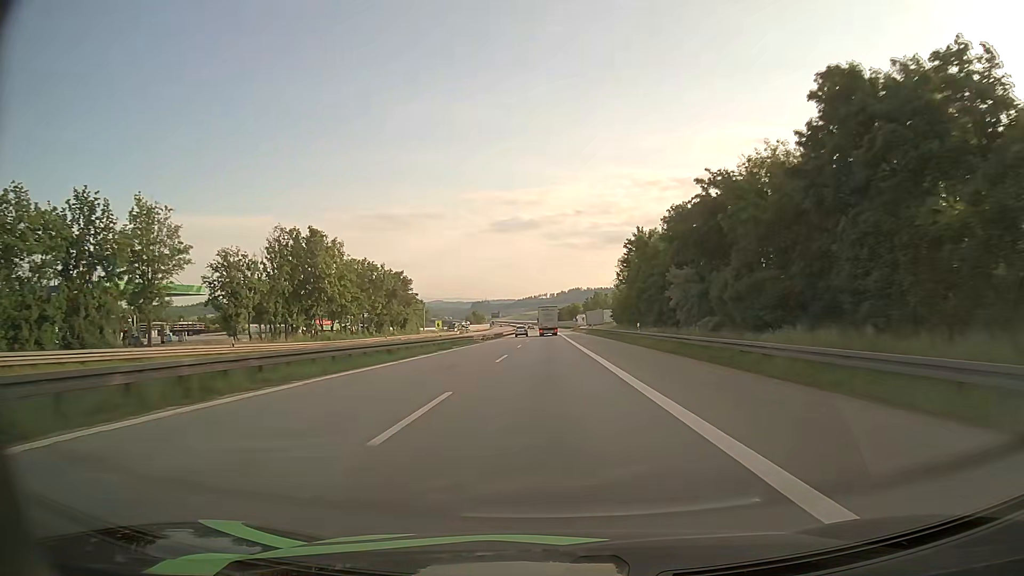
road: motorway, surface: asphalt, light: Day
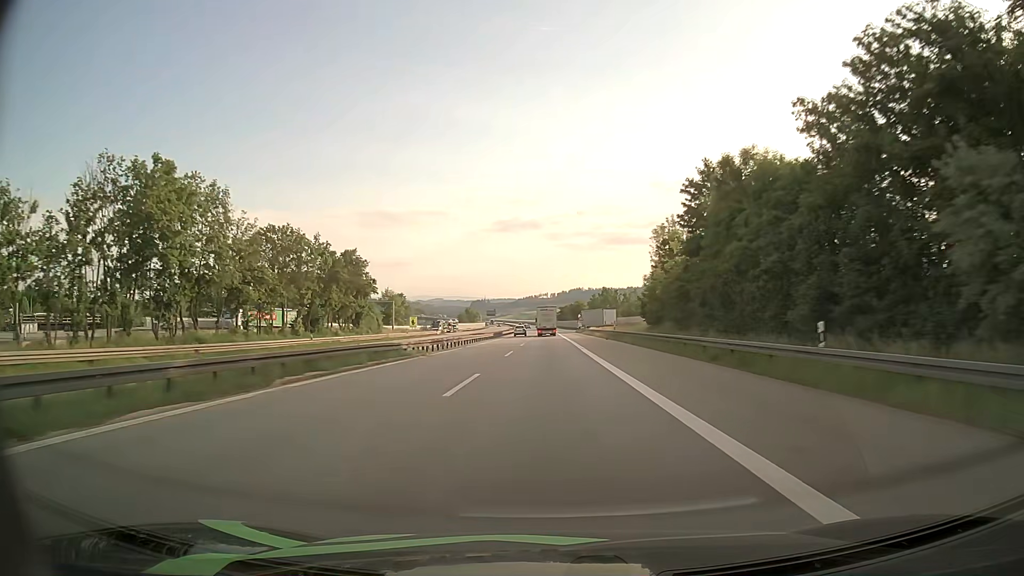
(0.0, +30.7) m; 0°
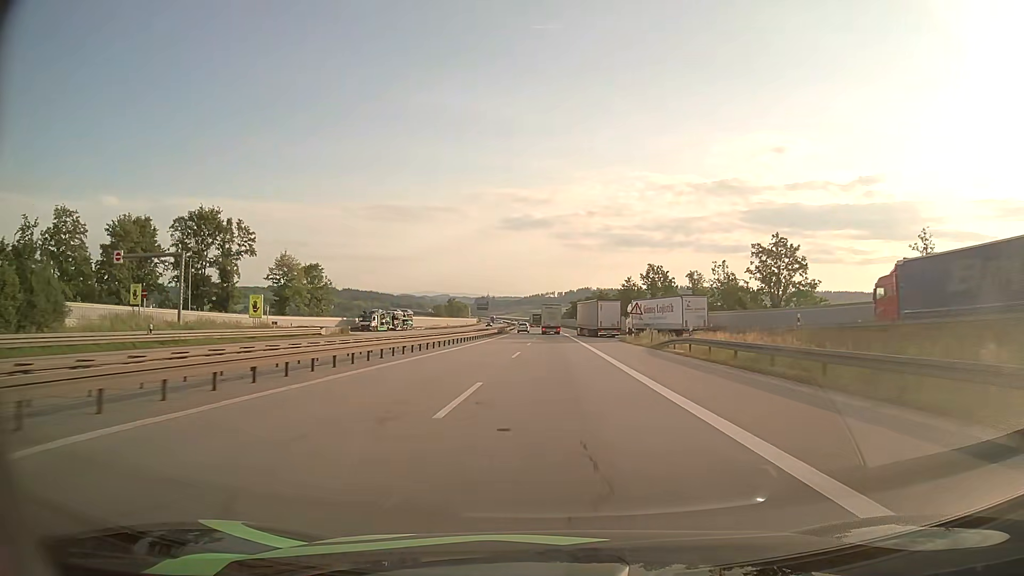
(-0.4, +75.0) m; 0°
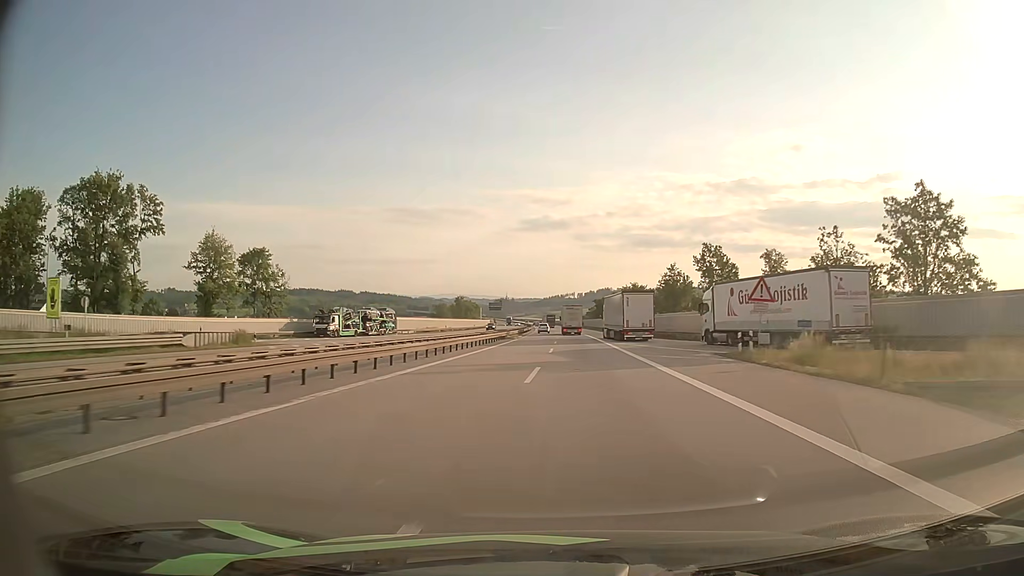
(-0.3, +29.6) m; -2°
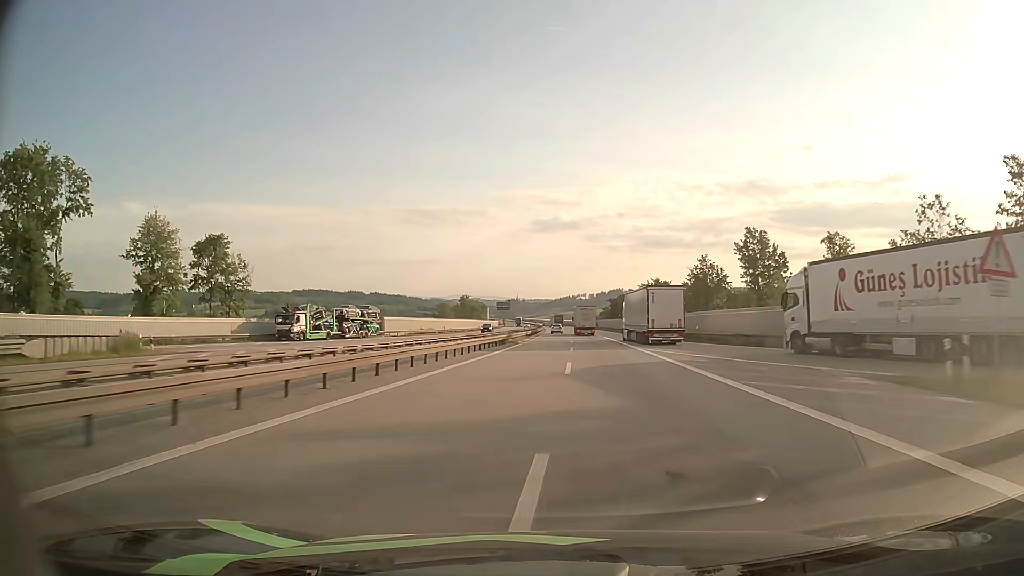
(-0.1, +15.0) m; -1°
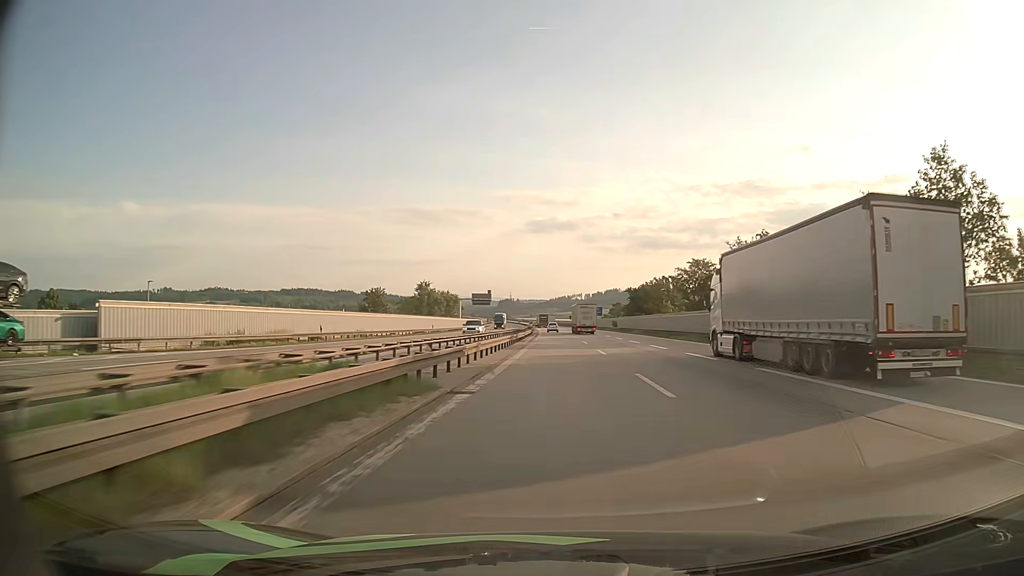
(-0.1, +60.5) m; 0°
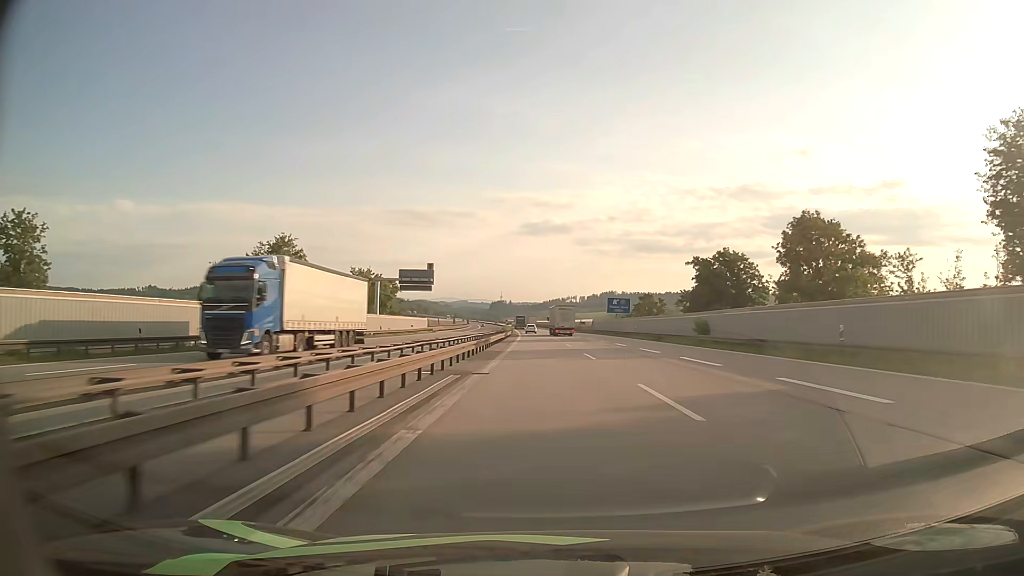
(+0.6, +74.8) m; 0°
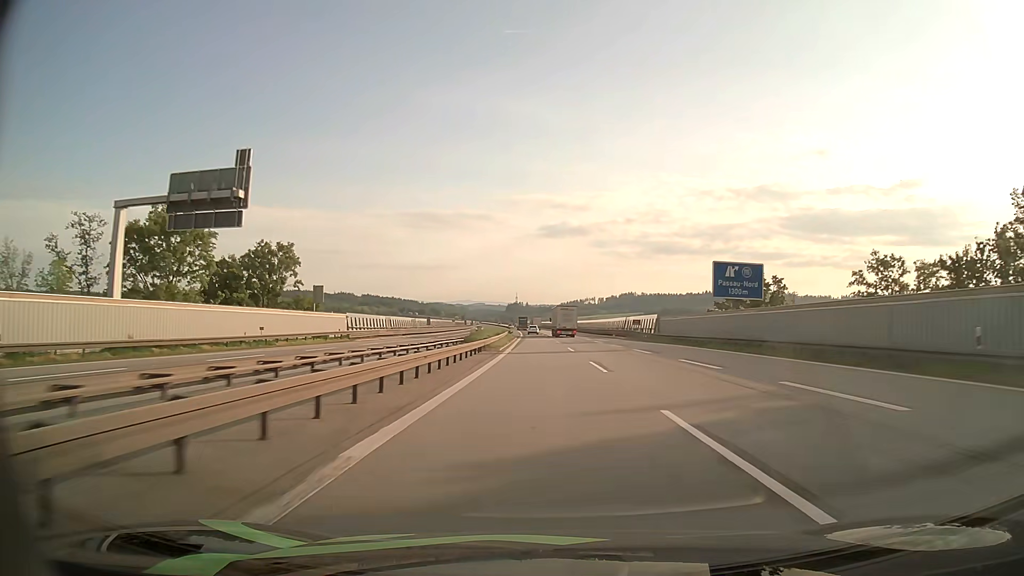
(-0.6, +61.2) m; -1°
(0, +10) (0, +20) (0, +30) (0, +40) (-1, +50) (-1, +60) (-1, +70) (-1, +80) (-2, +90) (-2, +100) m
